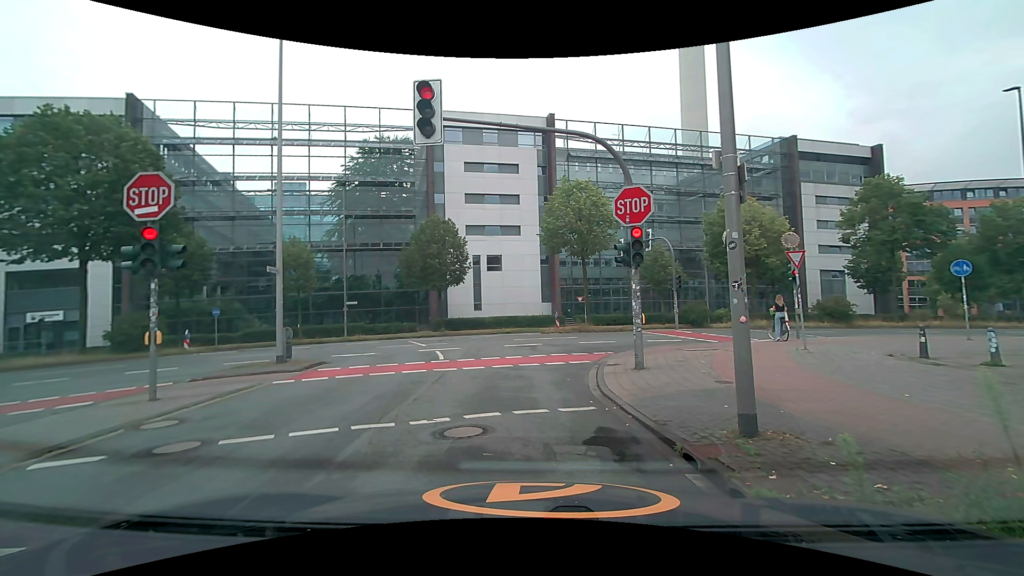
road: unclassified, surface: asphalt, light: Day
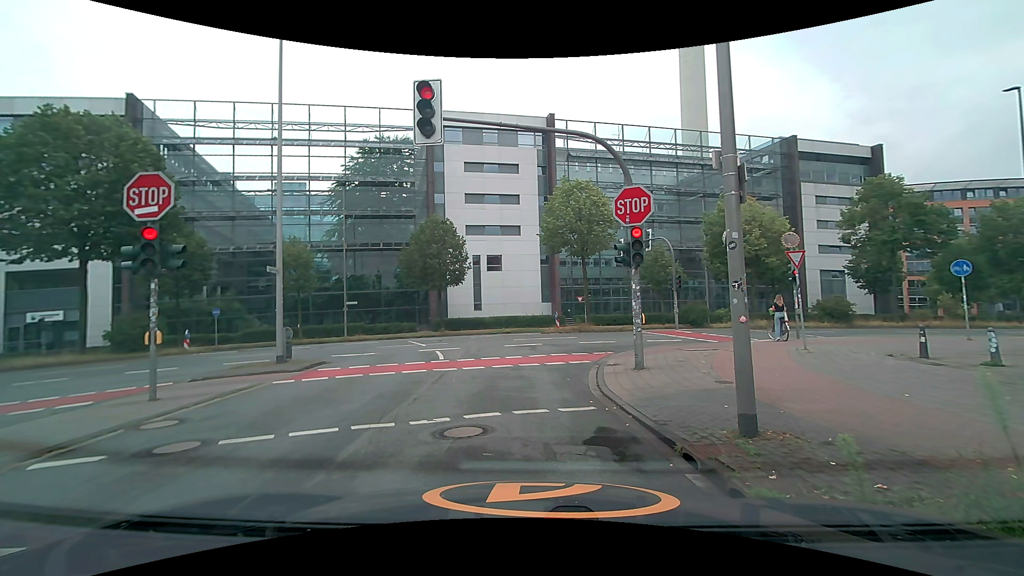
(0.0, 0.0) m; 0°
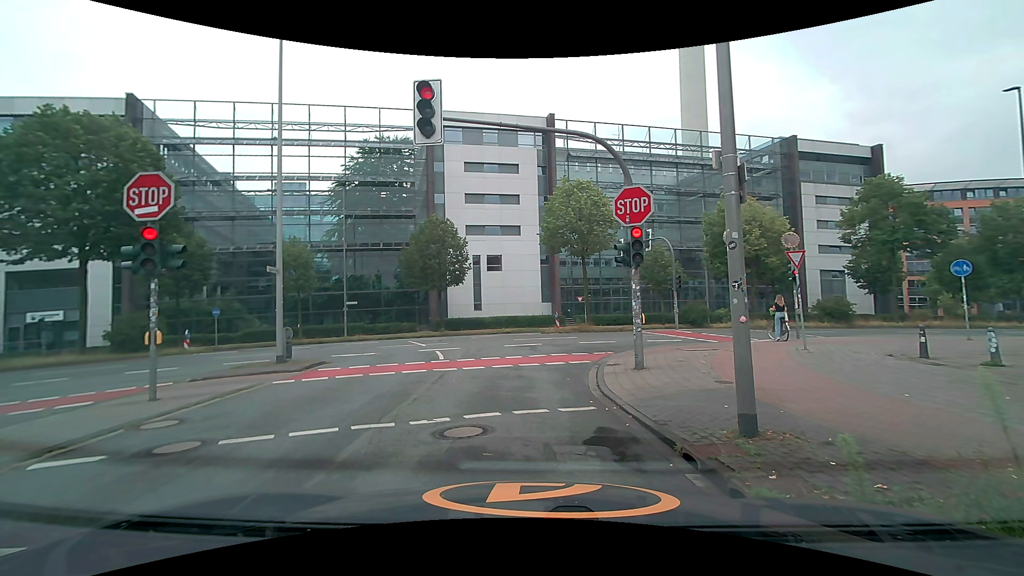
(0.0, 0.0) m; 0°
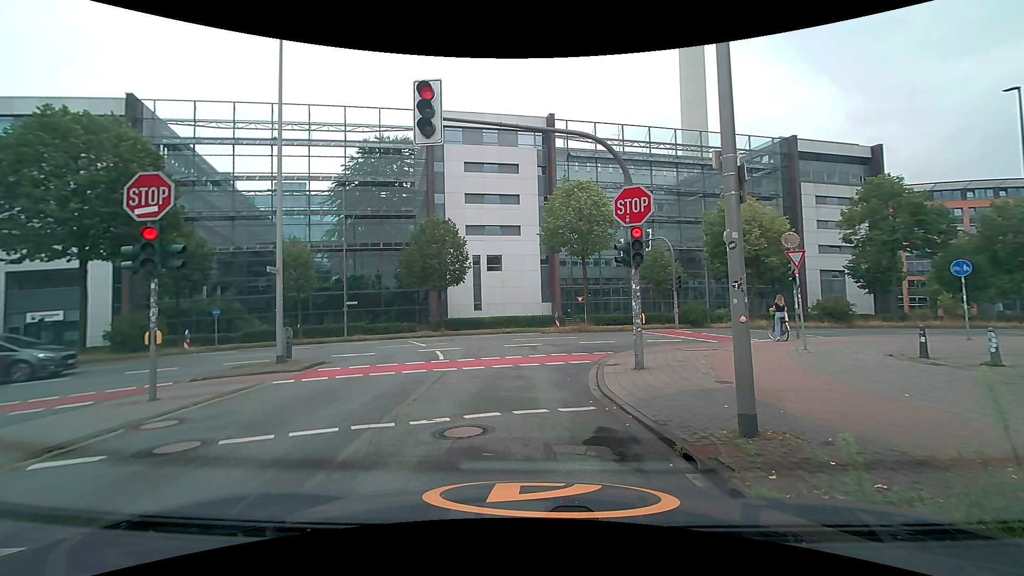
(0.0, 0.0) m; 0°
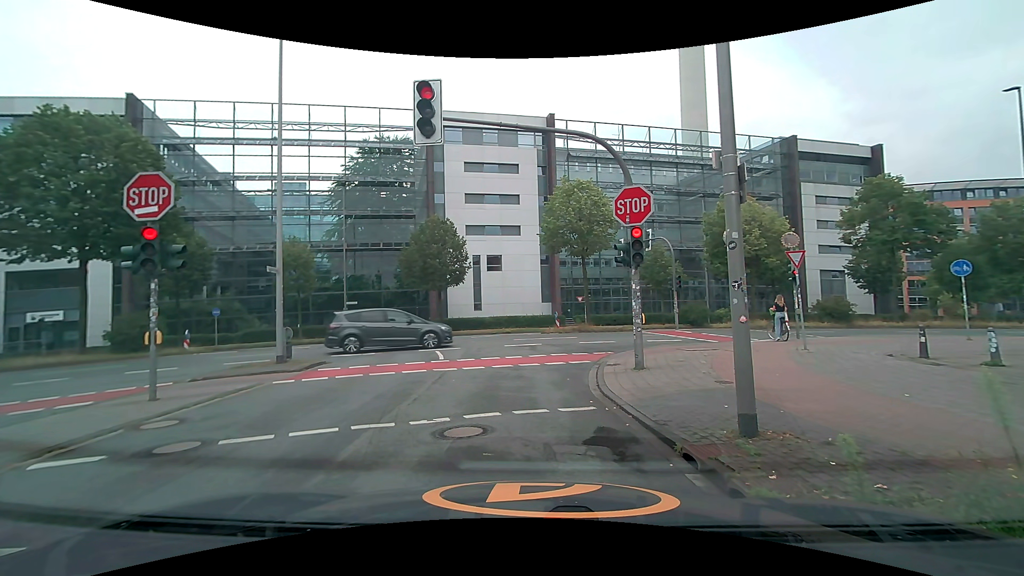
(0.0, 0.0) m; 0°
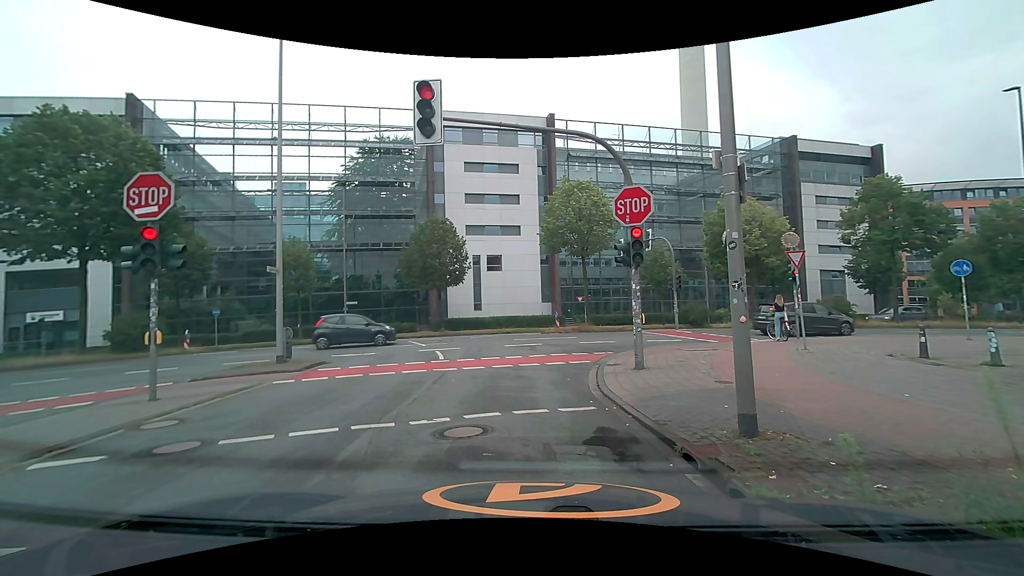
(0.0, 0.0) m; 0°
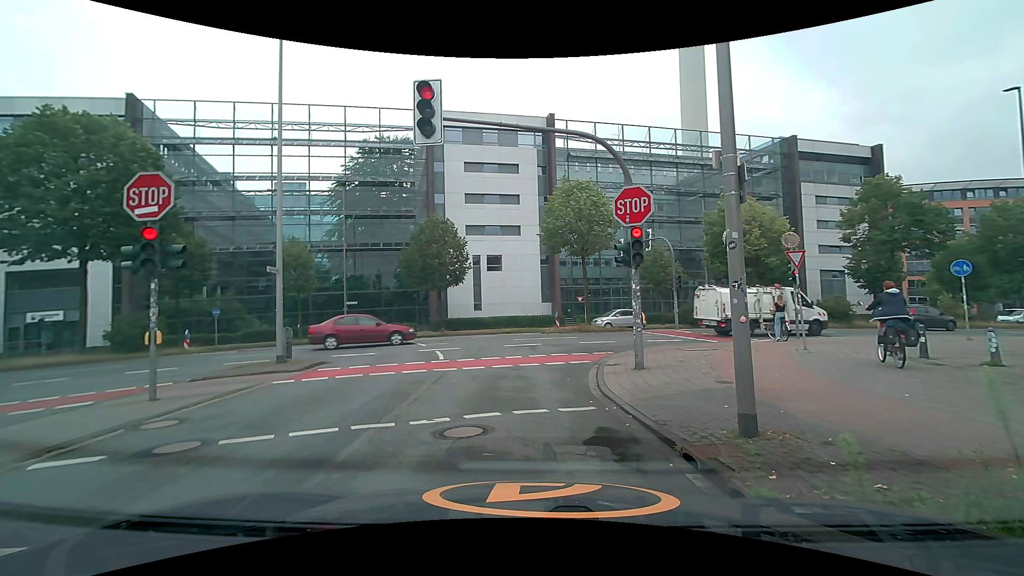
(0.0, 0.0) m; 0°
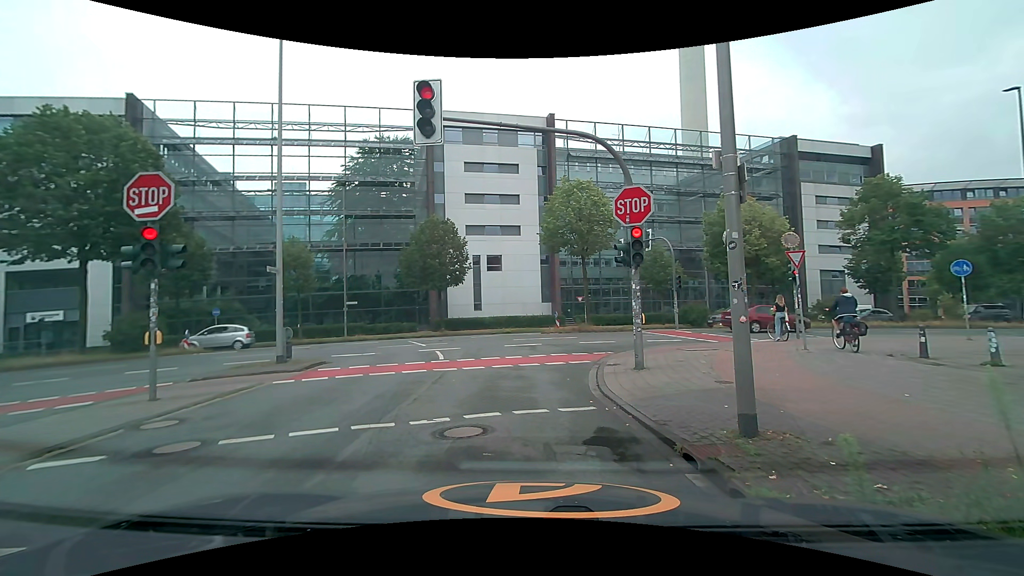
(0.0, 0.0) m; 0°
